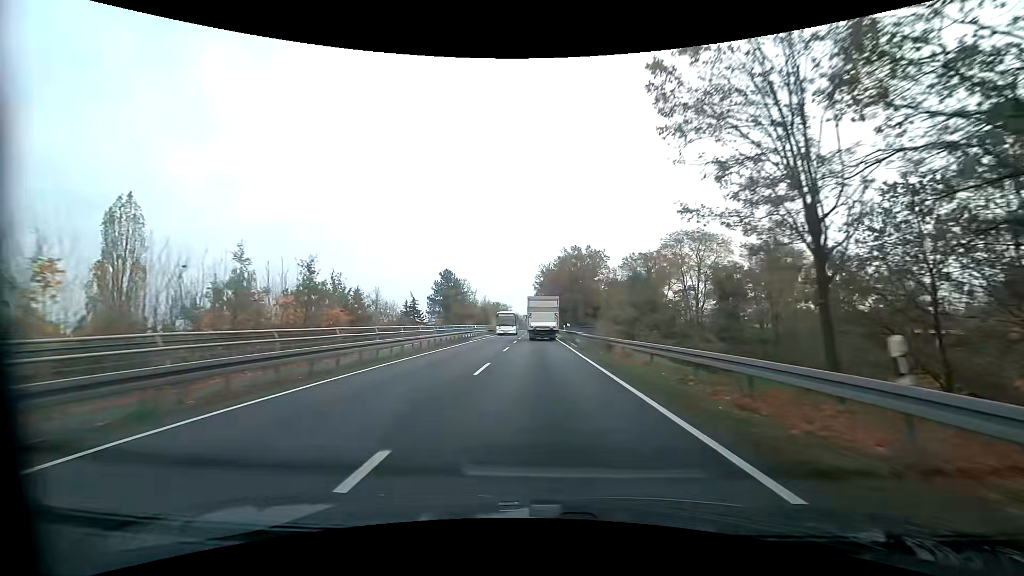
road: primary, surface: asphalt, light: Day
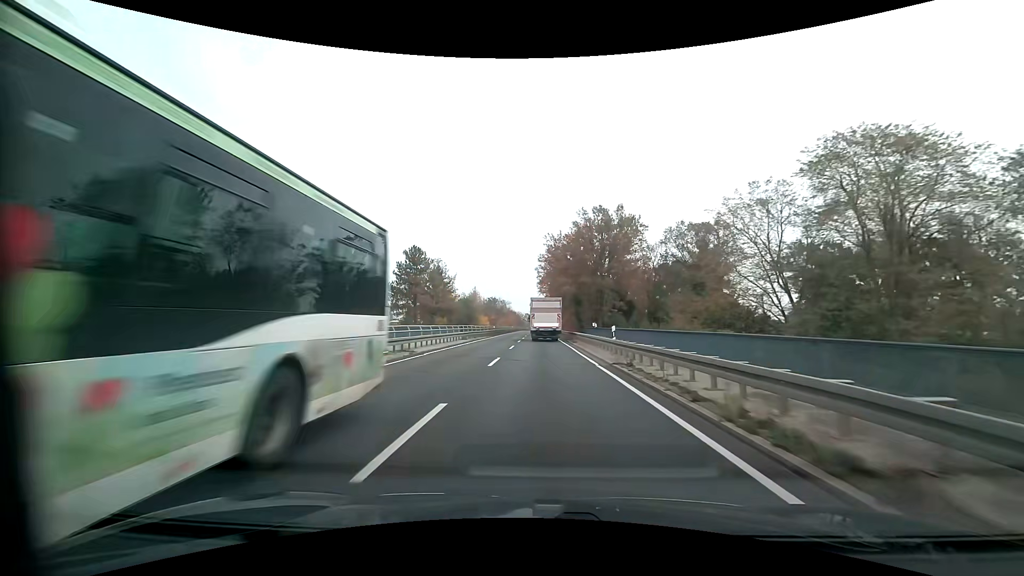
(-0.1, +32.7) m; 0°
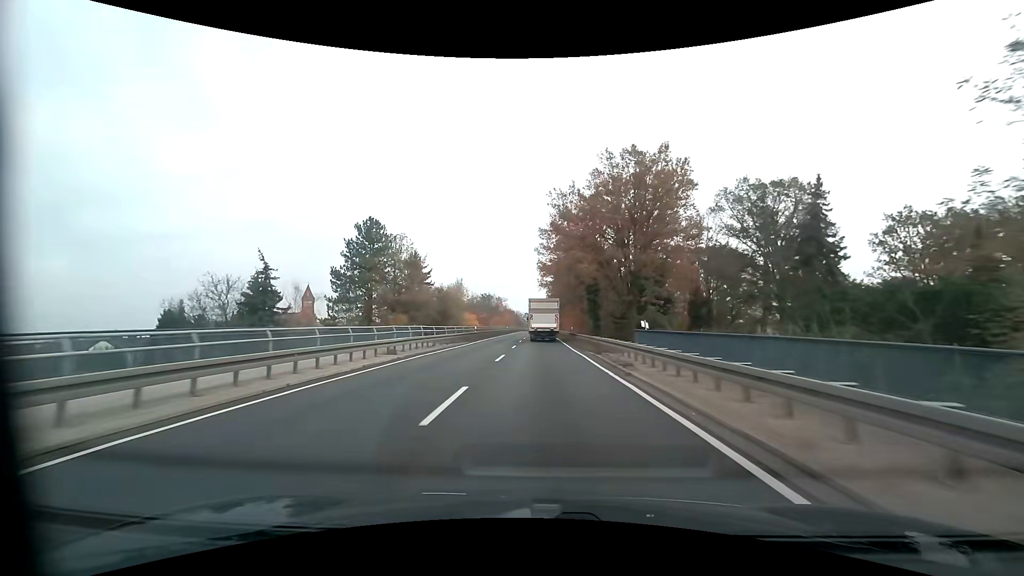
(-0.1, +21.5) m; 0°
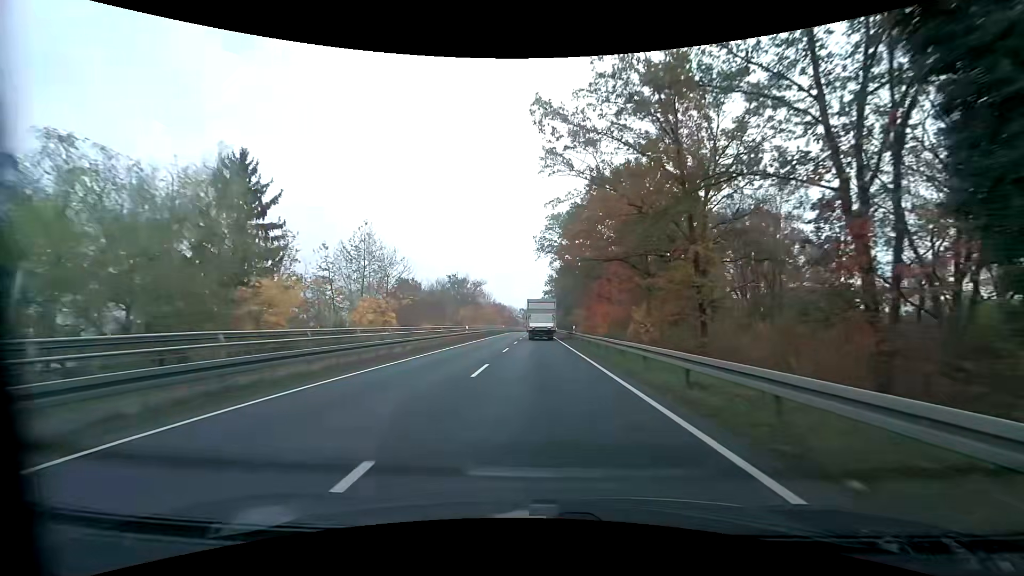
(+0.1, +53.5) m; 0°
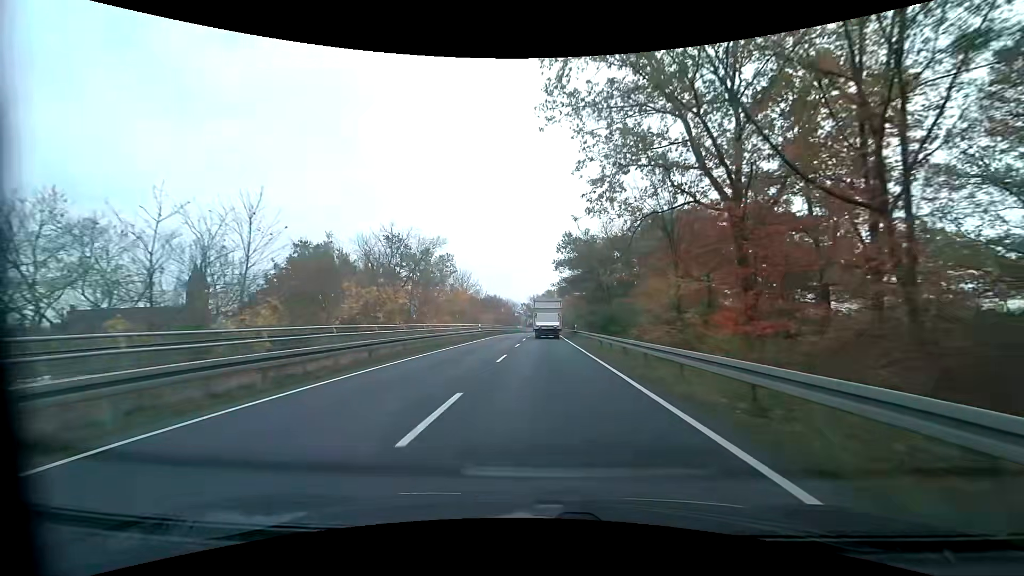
(0.0, +43.1) m; 0°
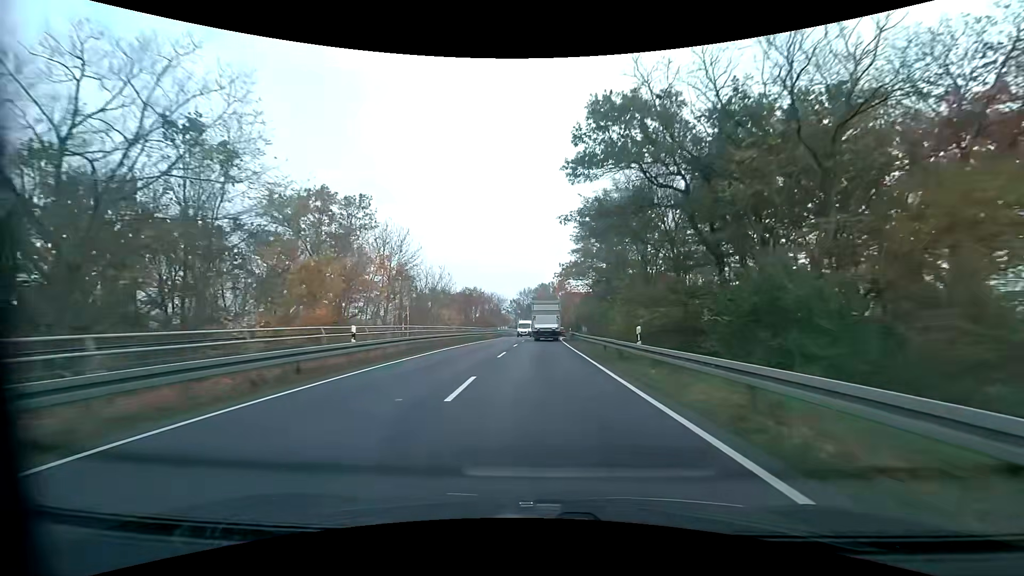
(+0.2, +32.5) m; +1°
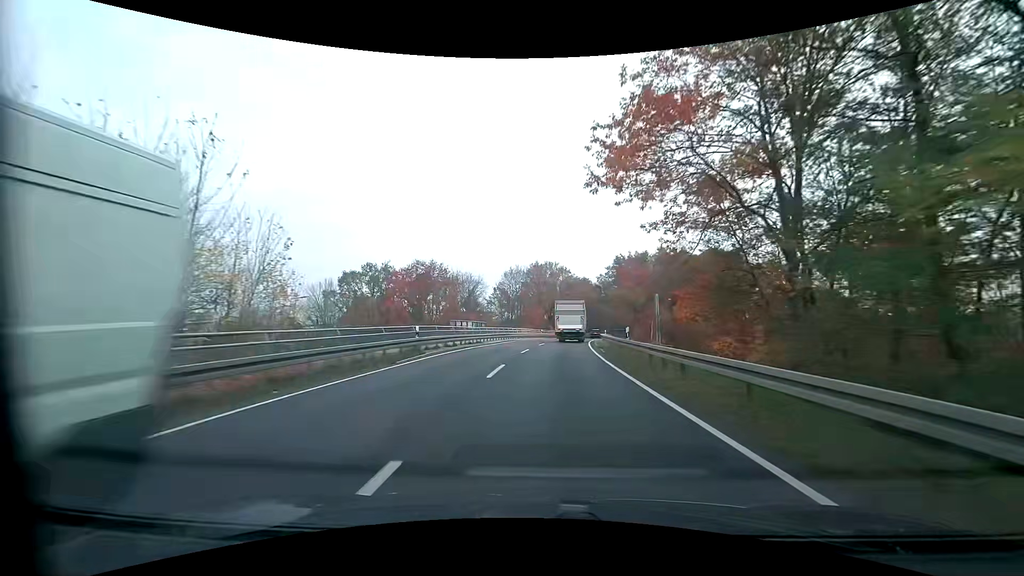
(+0.1, +43.7) m; +1°
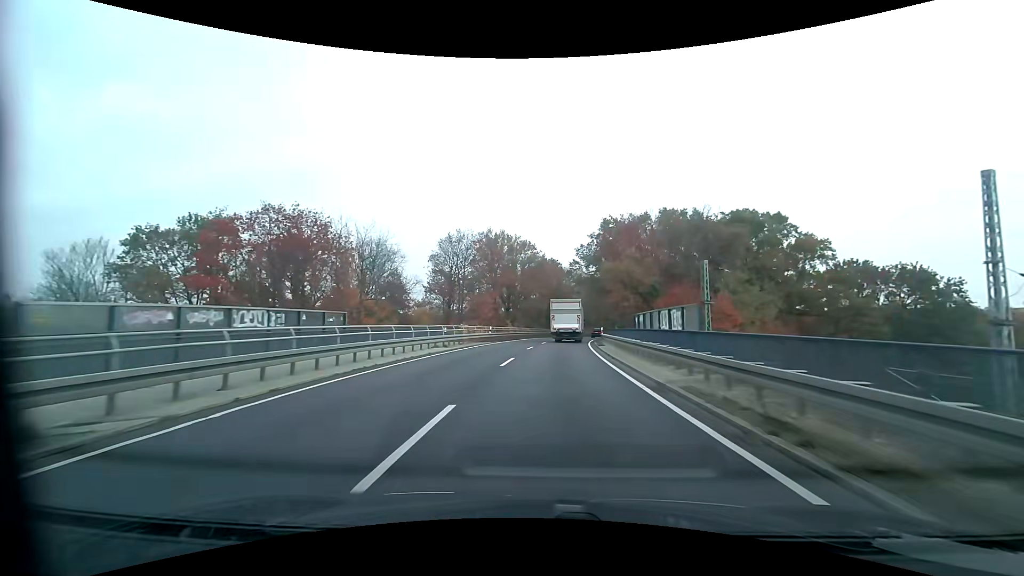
(+1.1, +32.5) m; +4°
(0, +10) (0, +20) (+1, +30) (+2, +40) (+3, +50) (+4, +60) (+6, +70) (+8, +80) (+9, +89) (+12, +99) m
